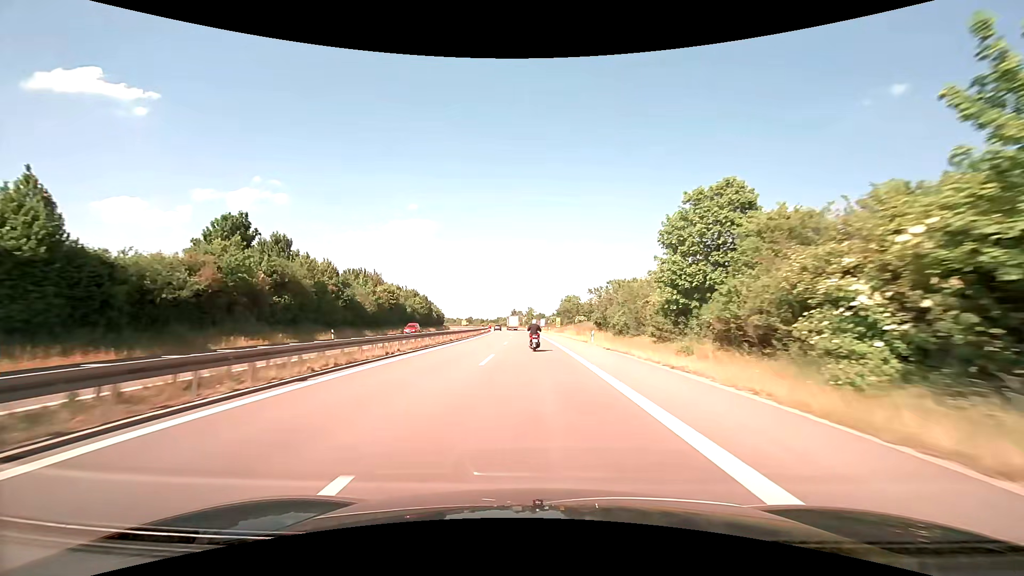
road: trunk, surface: asphalt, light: Day
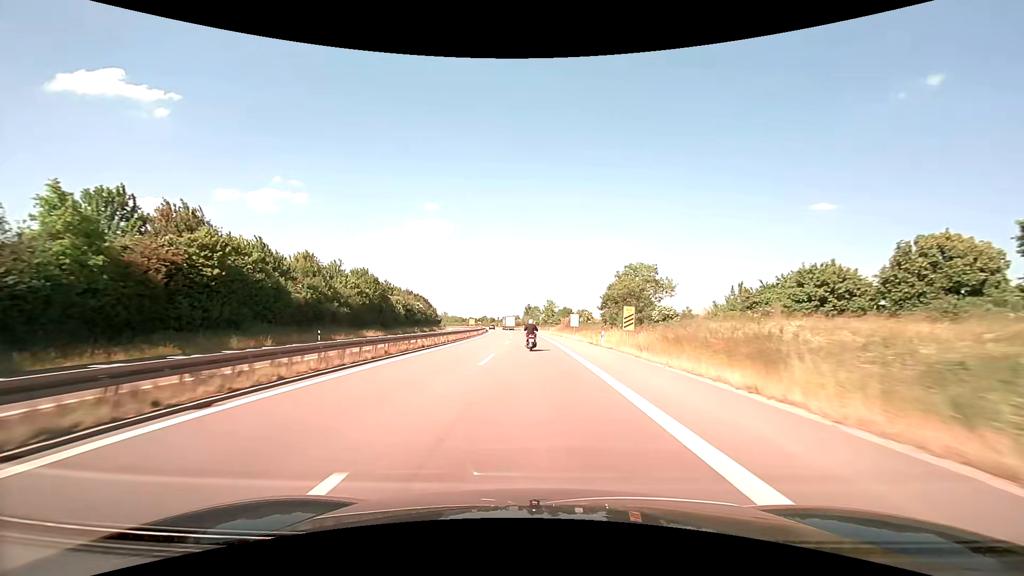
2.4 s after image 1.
(-1.0, +54.2) m; -2°
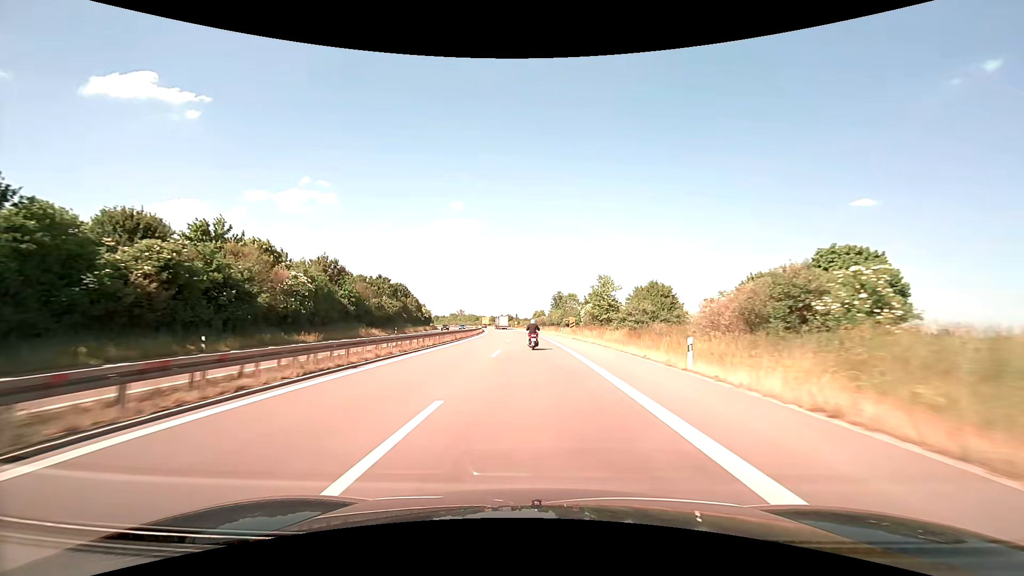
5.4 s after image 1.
(-1.6, +68.3) m; -3°
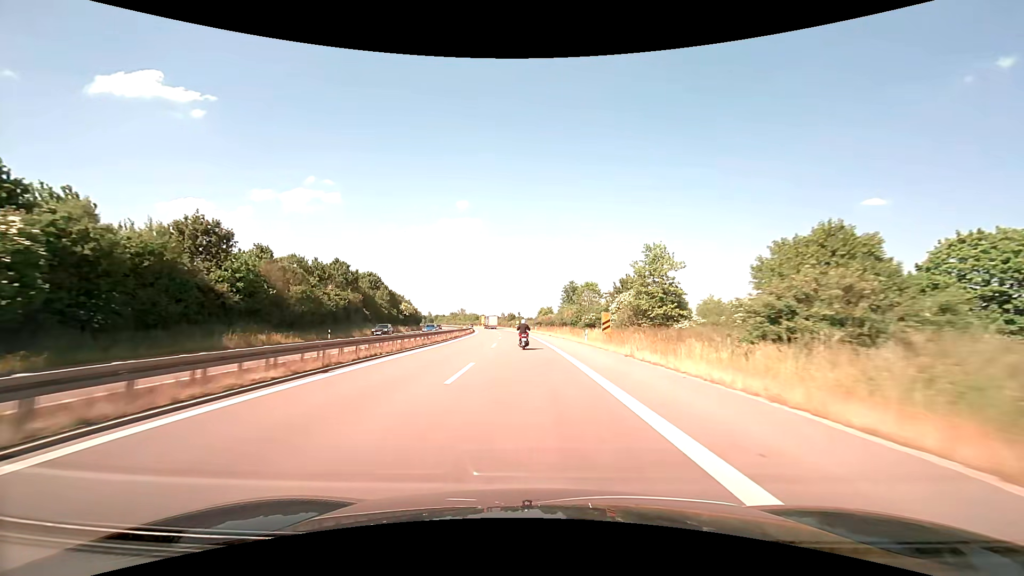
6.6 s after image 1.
(-0.2, +27.6) m; -1°
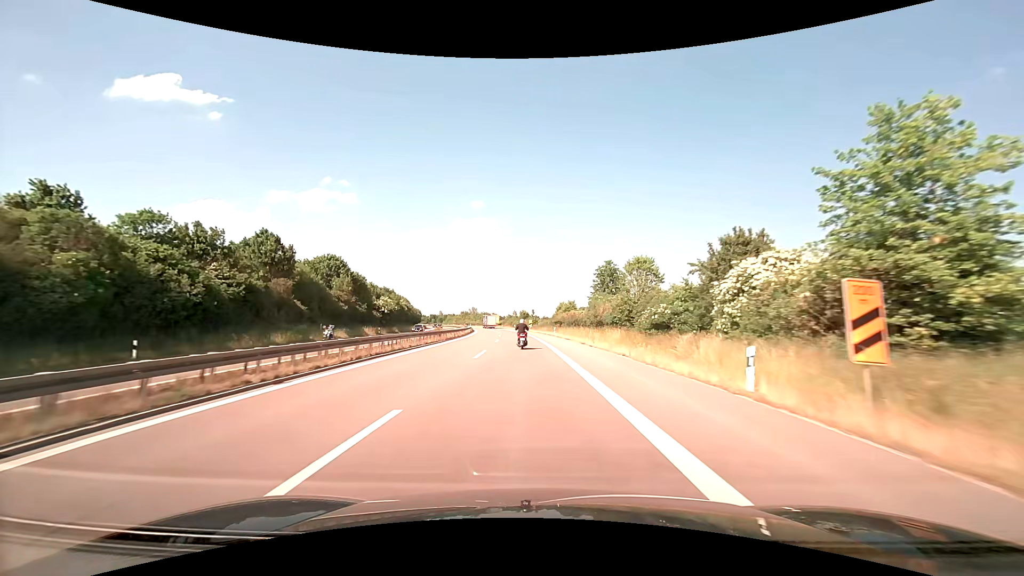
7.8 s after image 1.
(-0.4, +27.7) m; -2°
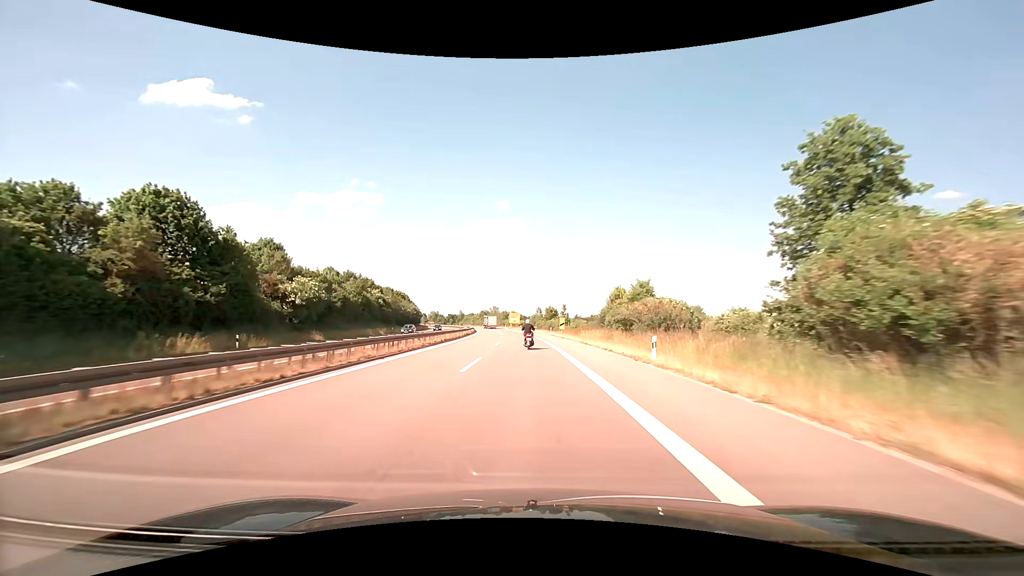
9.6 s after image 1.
(-1.2, +41.8) m; -3°
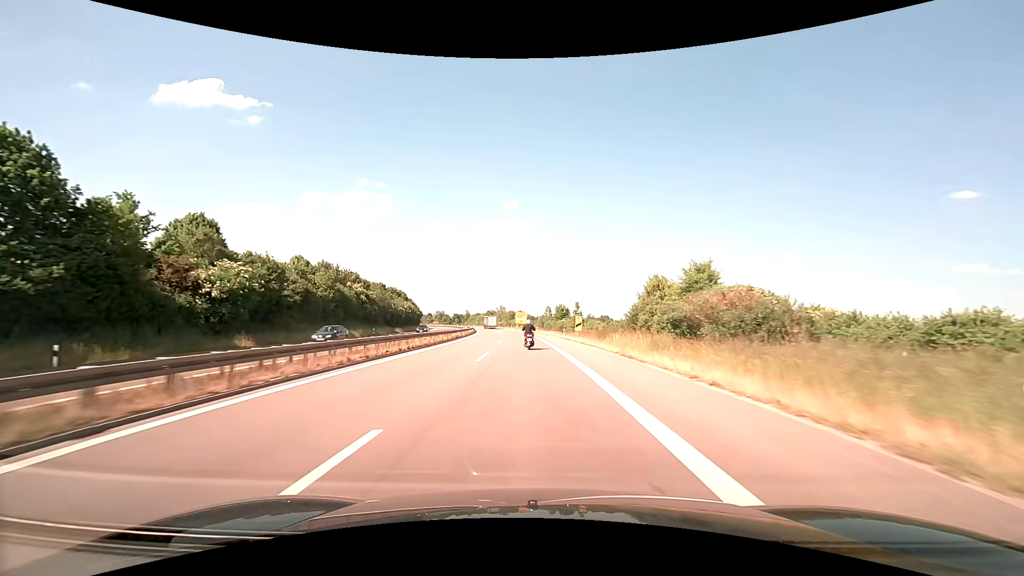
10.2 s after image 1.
(-0.1, +14.0) m; -1°
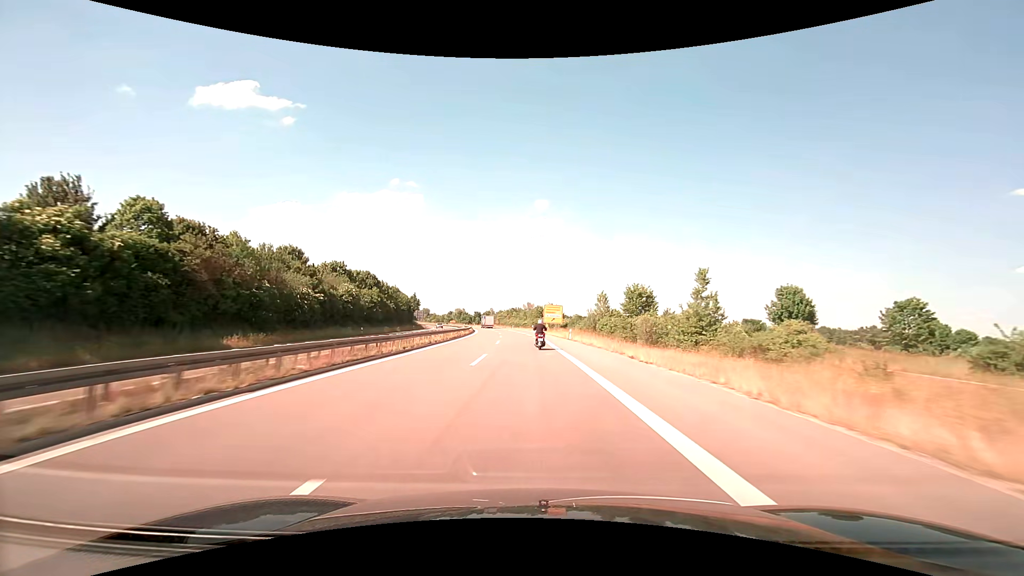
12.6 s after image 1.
(-1.9, +56.4) m; -4°
(0, +10) (0, +20) (0, +30) (0, +40) (-1, +50) (-1, +60) (-1, +70) (-2, +80) (-2, +90) (-3, +100) m
